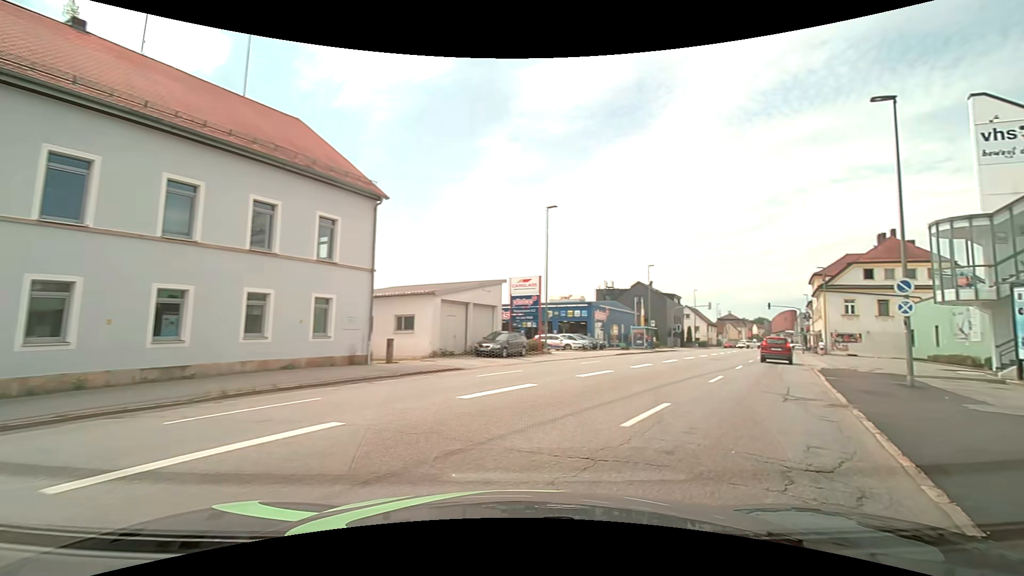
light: Day
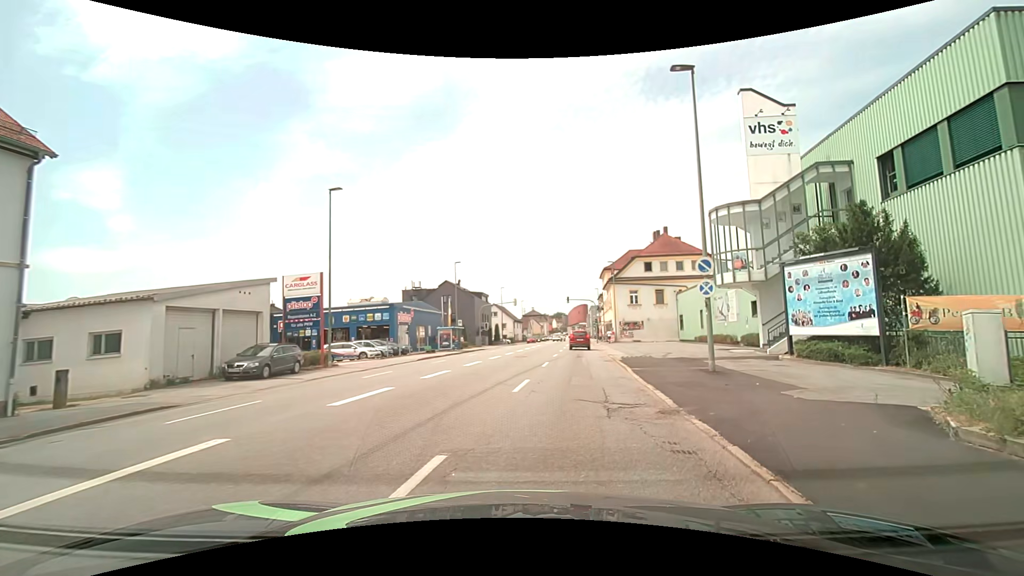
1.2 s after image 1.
(+0.9, +4.7) m; +19°
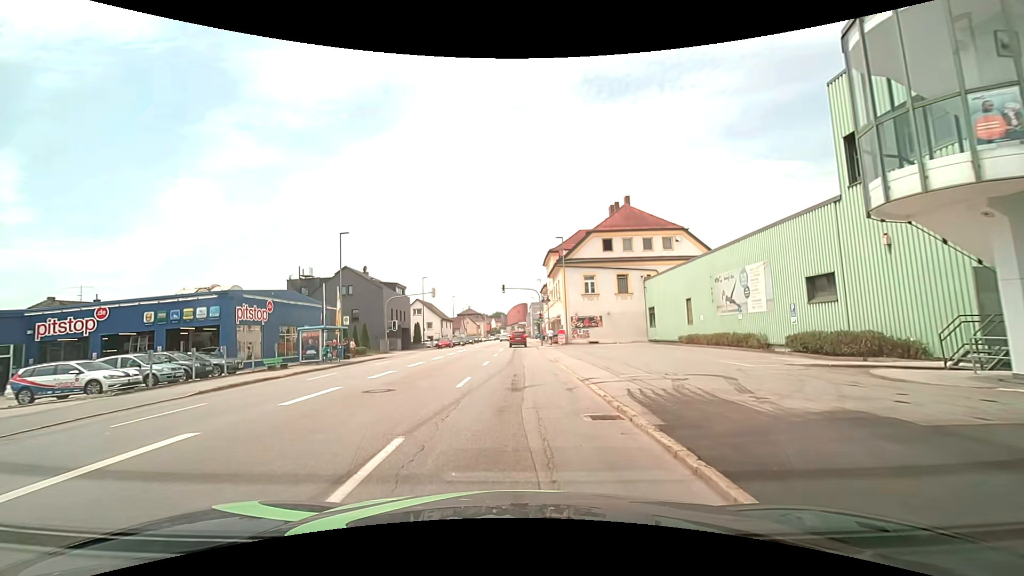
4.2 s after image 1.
(+2.2, +17.1) m; +7°
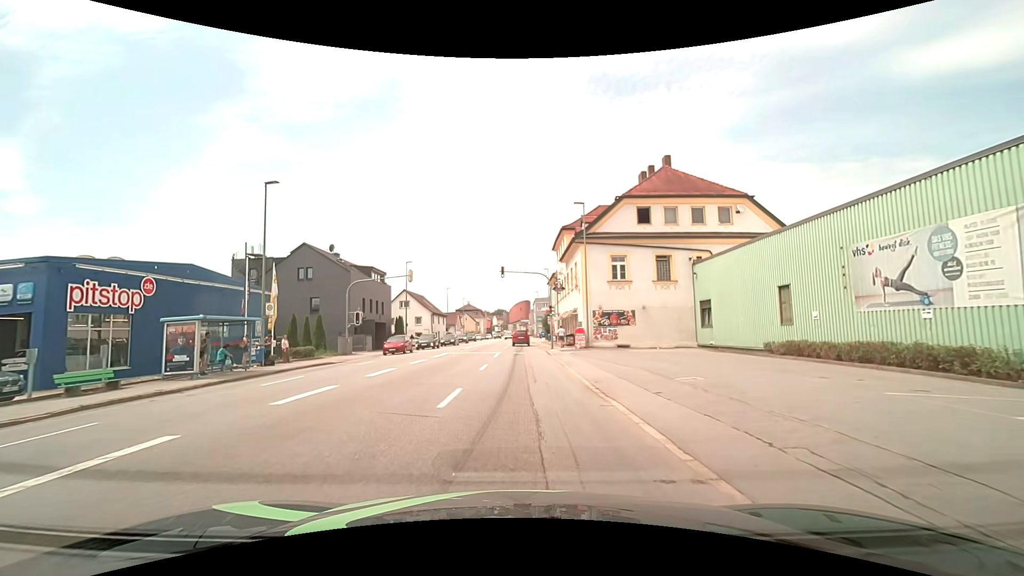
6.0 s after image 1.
(0.0, +12.8) m; 0°
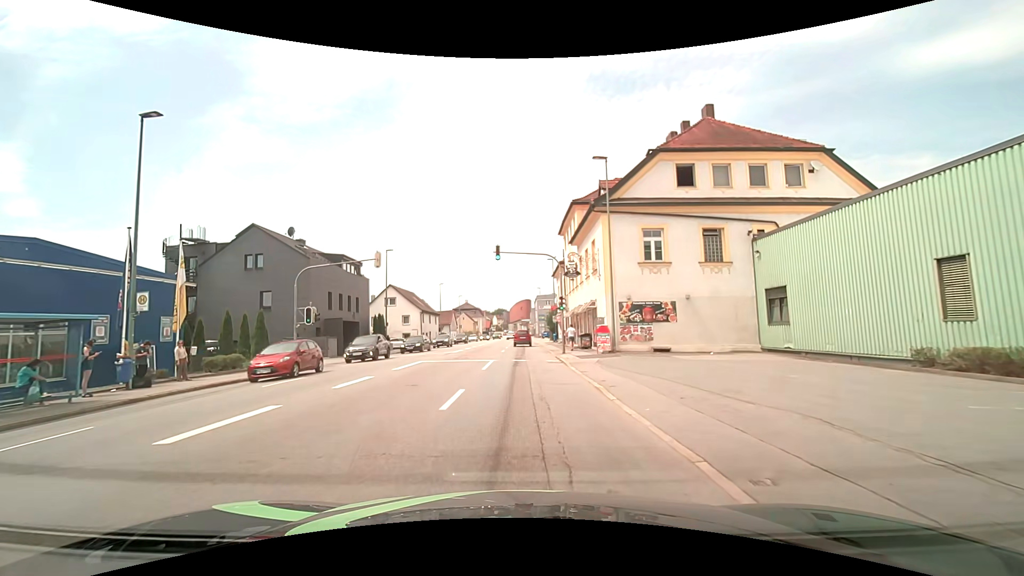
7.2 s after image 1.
(+0.1, +9.3) m; 0°
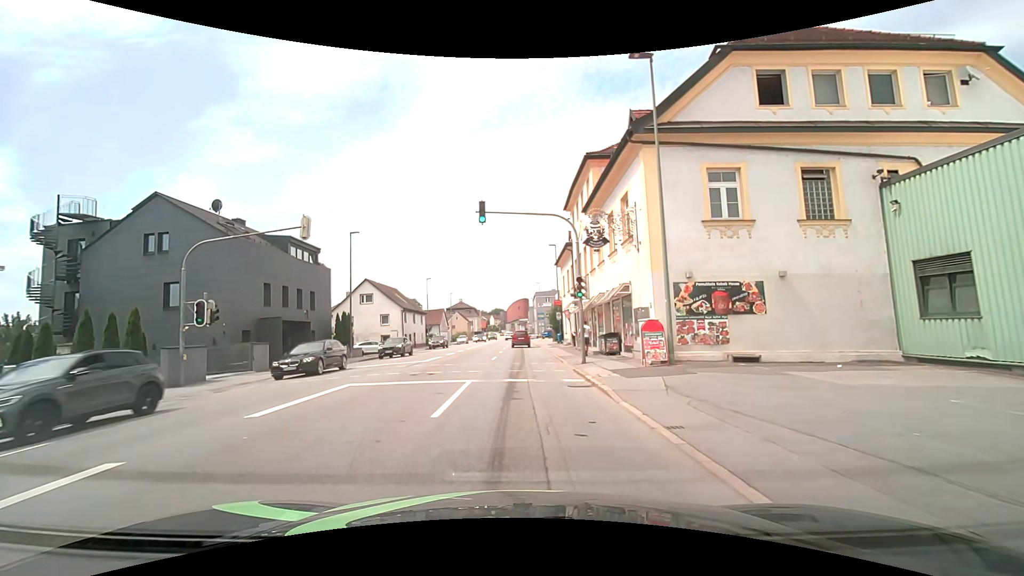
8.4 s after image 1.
(0.0, +10.0) m; 0°
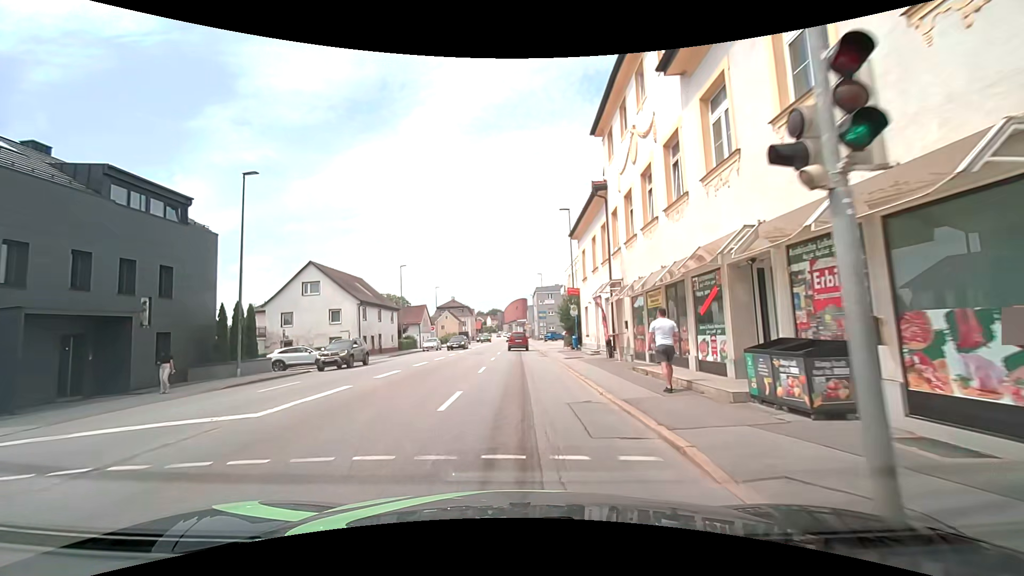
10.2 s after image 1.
(0.0, +15.9) m; 0°
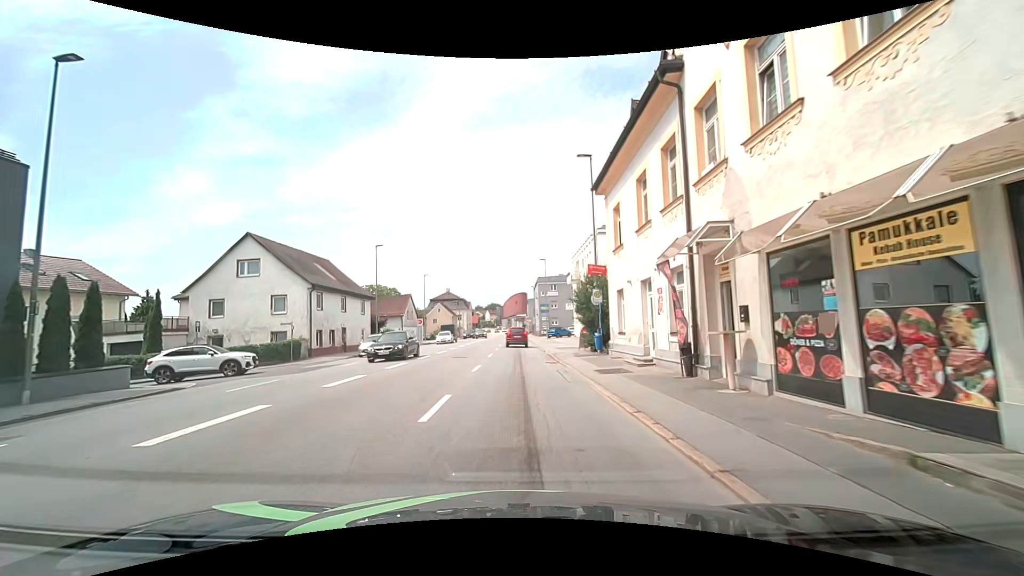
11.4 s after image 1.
(0.0, +10.5) m; 0°
(0, +10) (0, +20) (0, +30) (0, +40) (0, +50) (0, +60) (0, +70) (-1, +80) (-1, +90) (-1, +100) m
